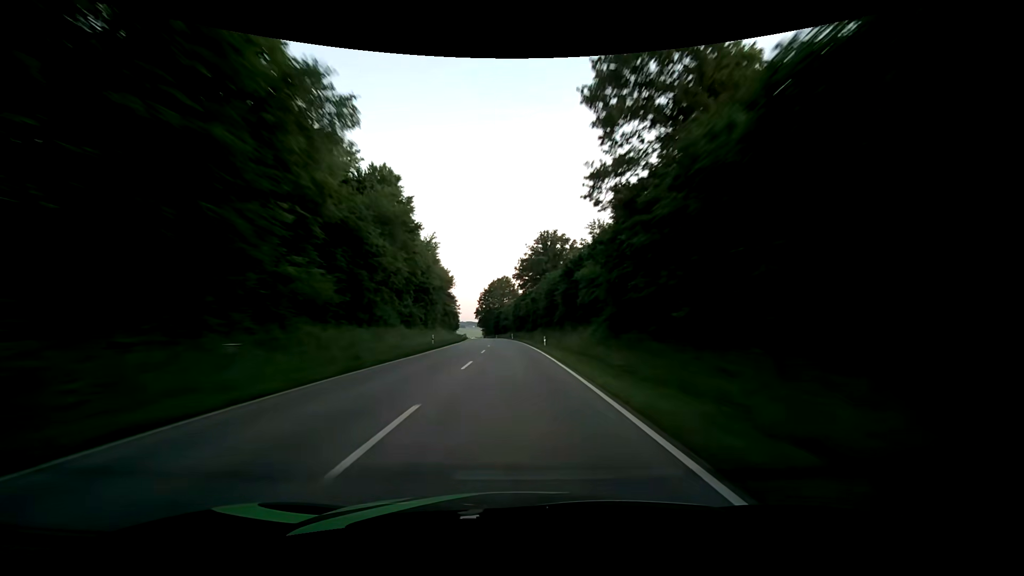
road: secondary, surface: asphalt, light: Dusk
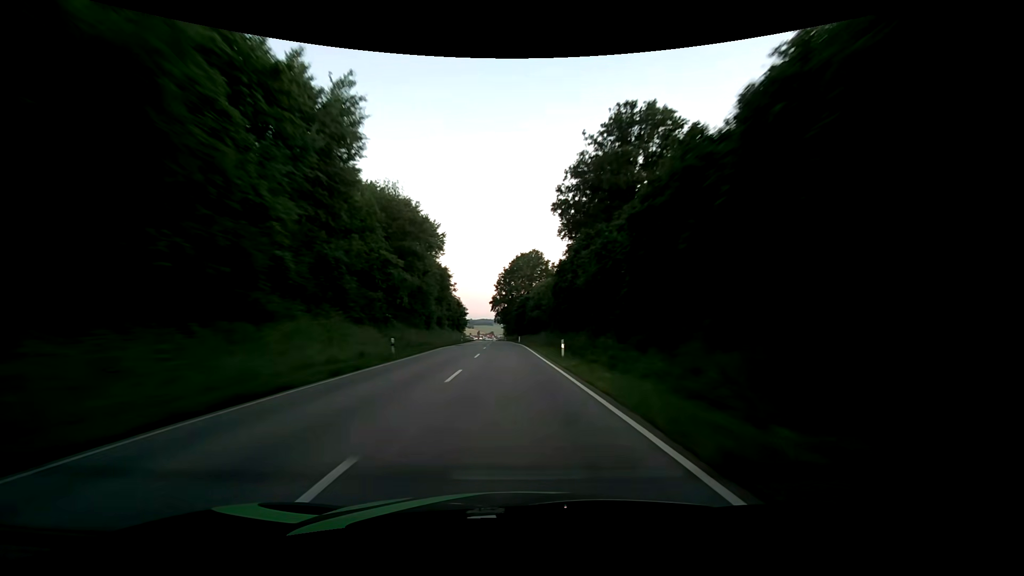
(-1.7, +63.5) m; -3°
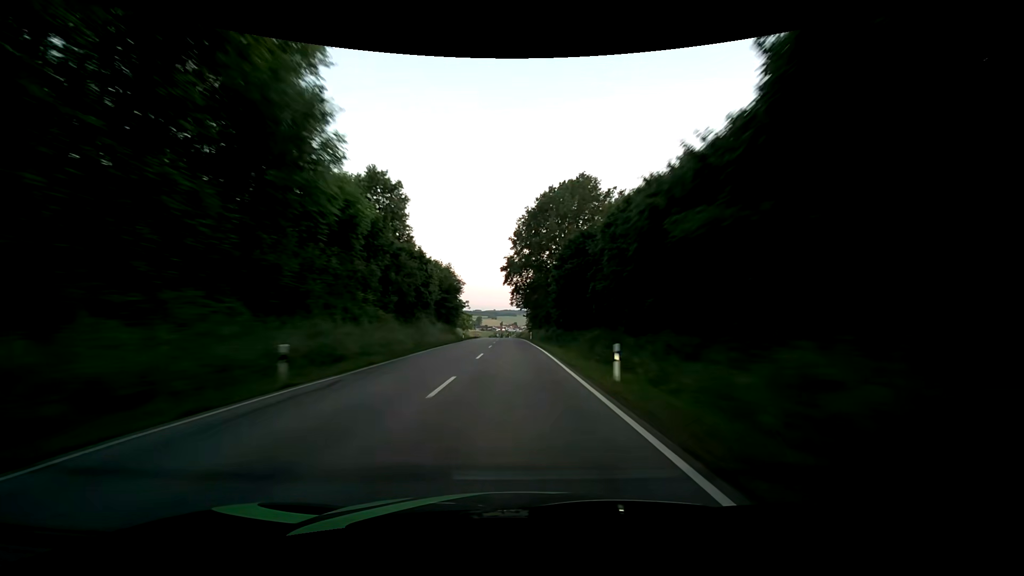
(-1.7, +63.4) m; -3°
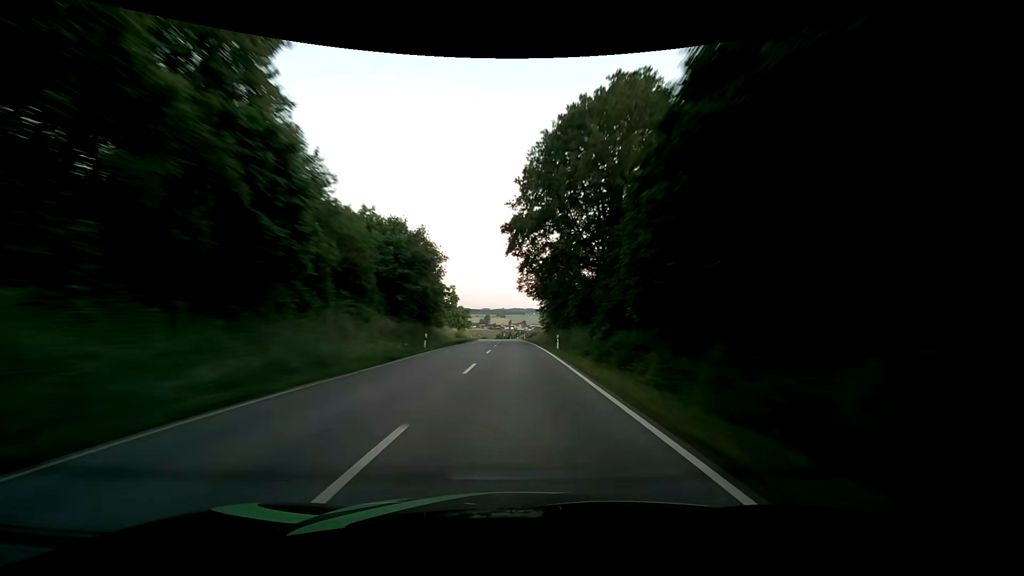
(-0.2, +30.7) m; -1°
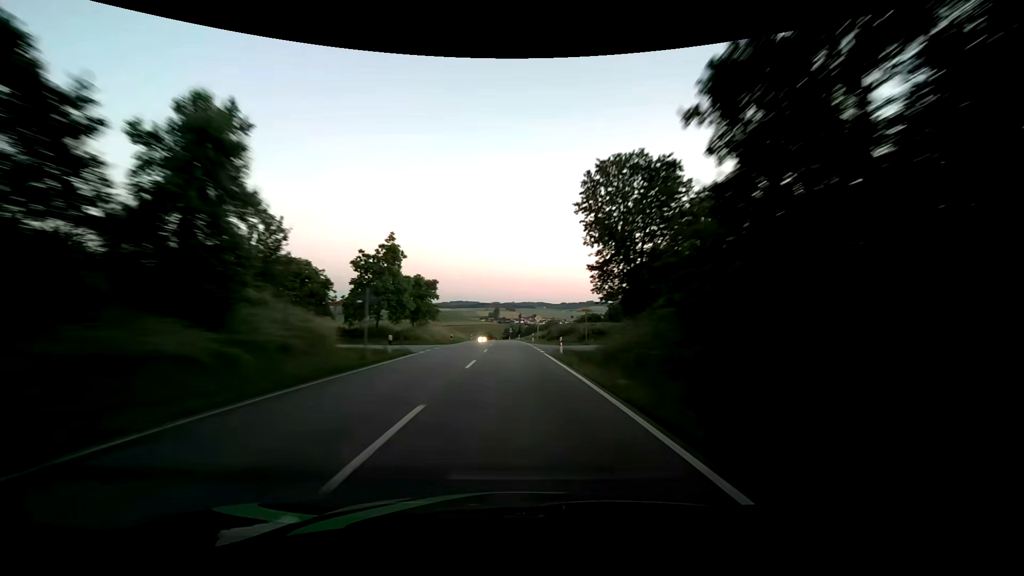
(-0.5, +58.1) m; -1°
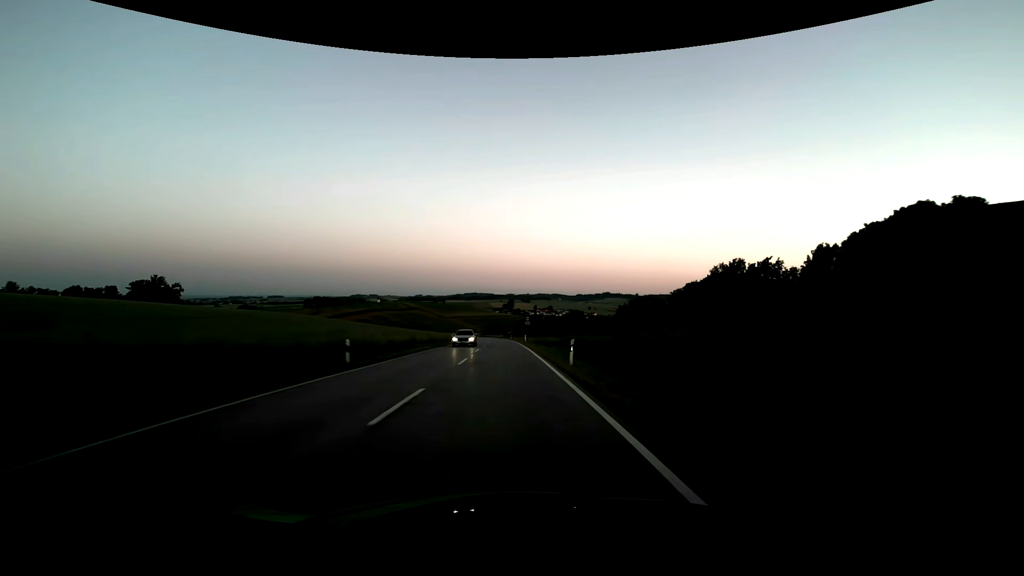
(-1.3, +69.2) m; -2°
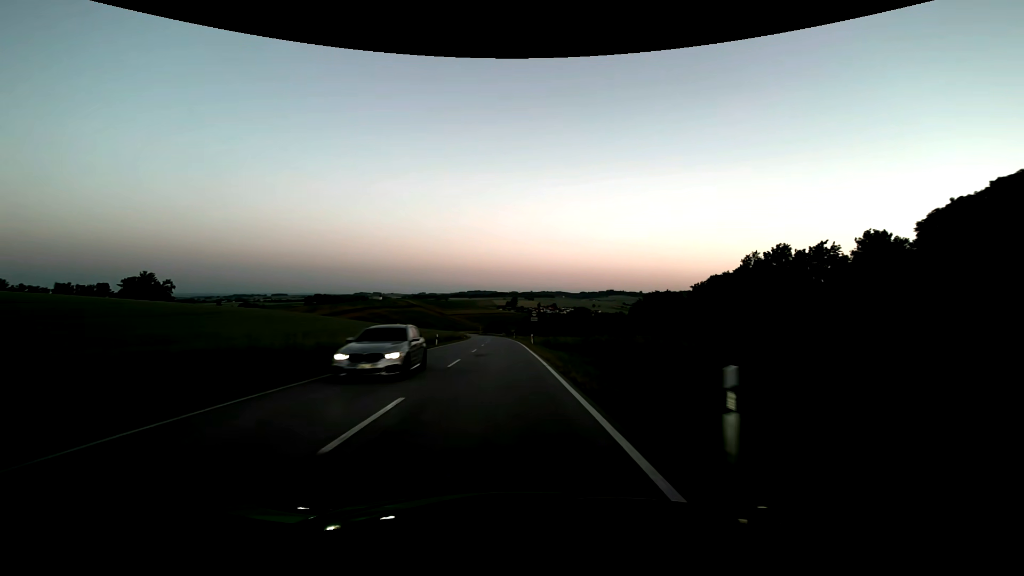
(0.0, +13.6) m; 0°
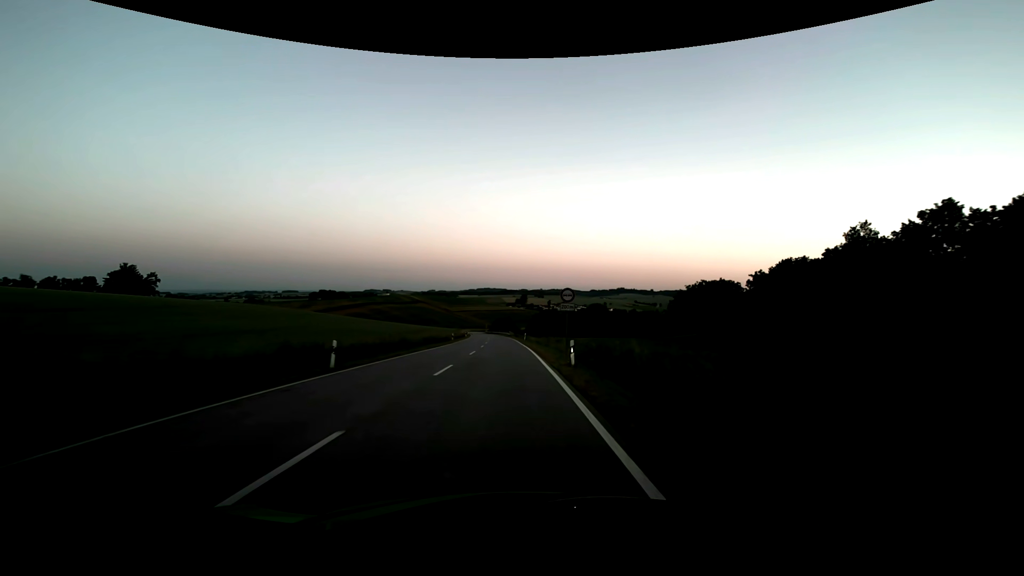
(-0.2, +26.9) m; -1°
